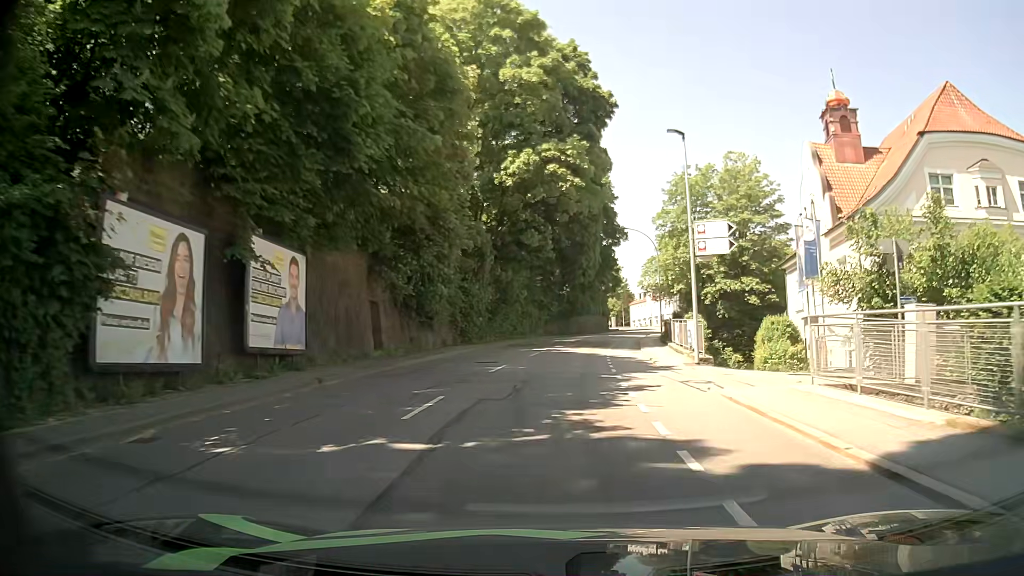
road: tertiary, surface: asphalt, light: Day
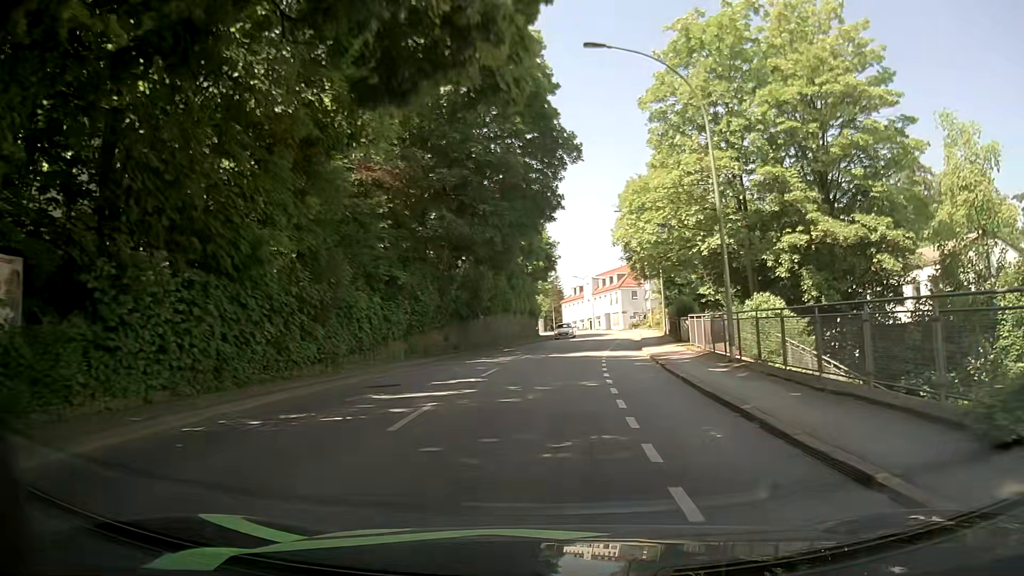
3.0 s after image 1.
(+2.3, +36.4) m; +7°
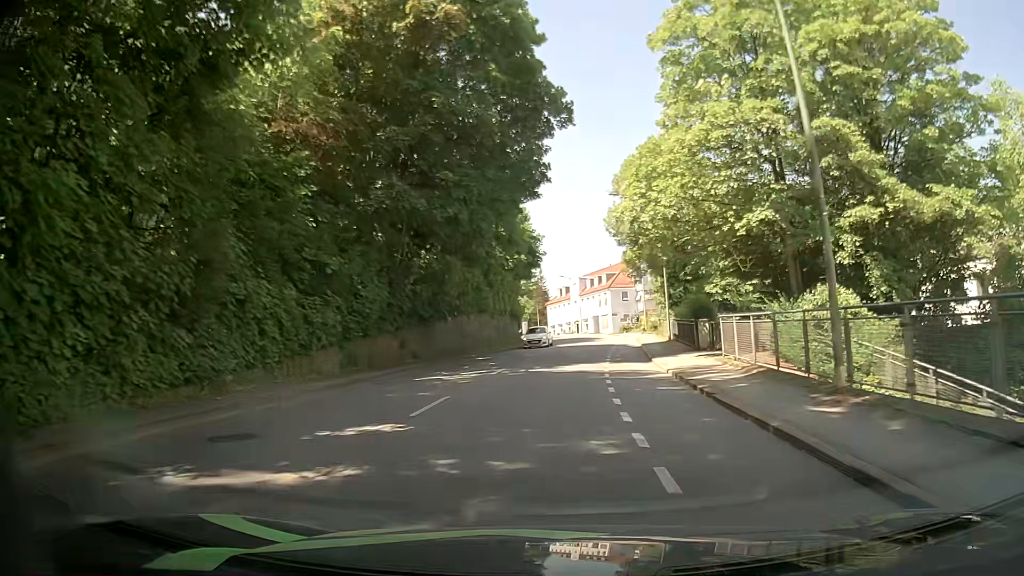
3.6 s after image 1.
(0.0, +7.3) m; 0°
